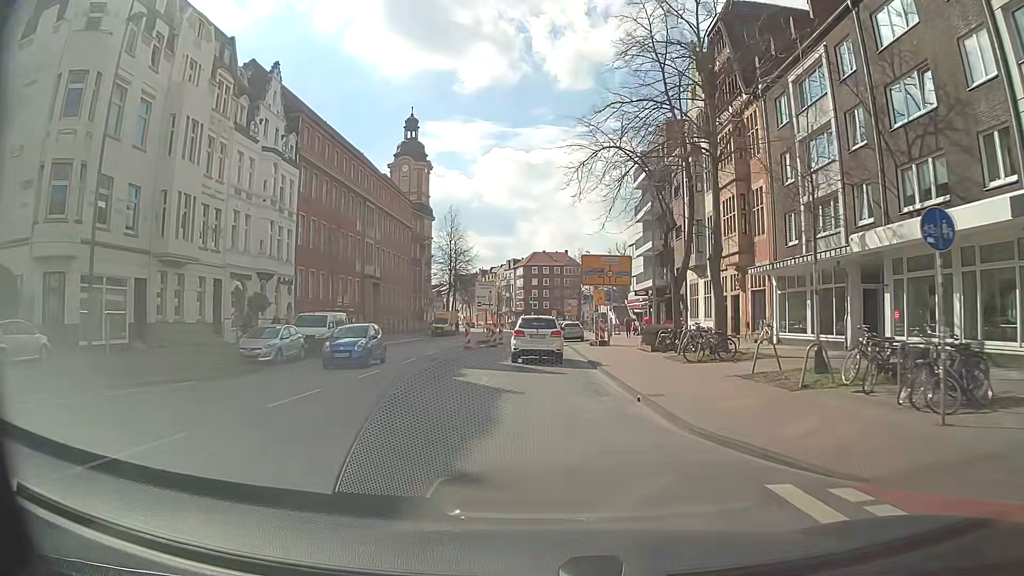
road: secondary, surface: asphalt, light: Day
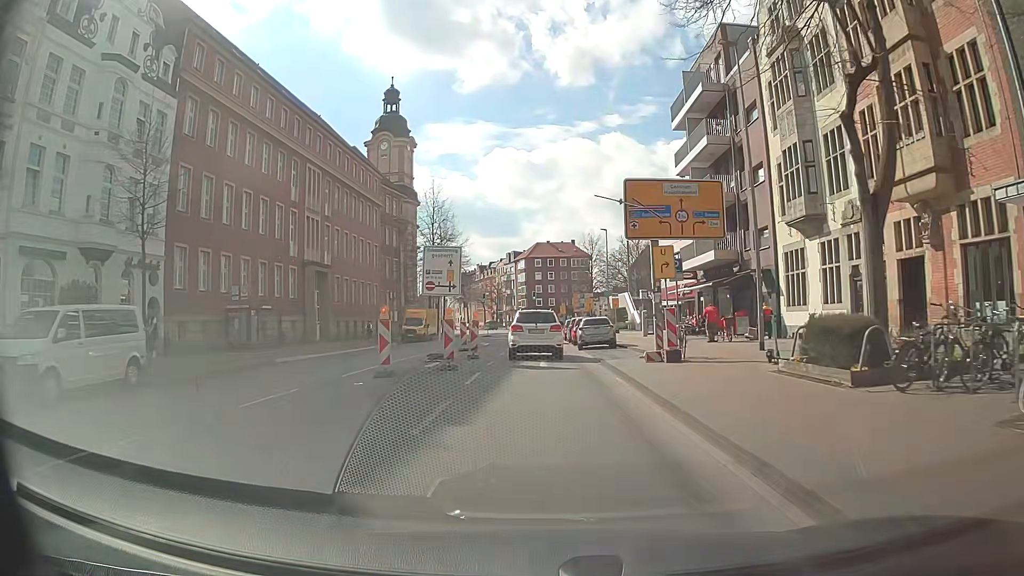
(0.0, +19.1) m; -1°
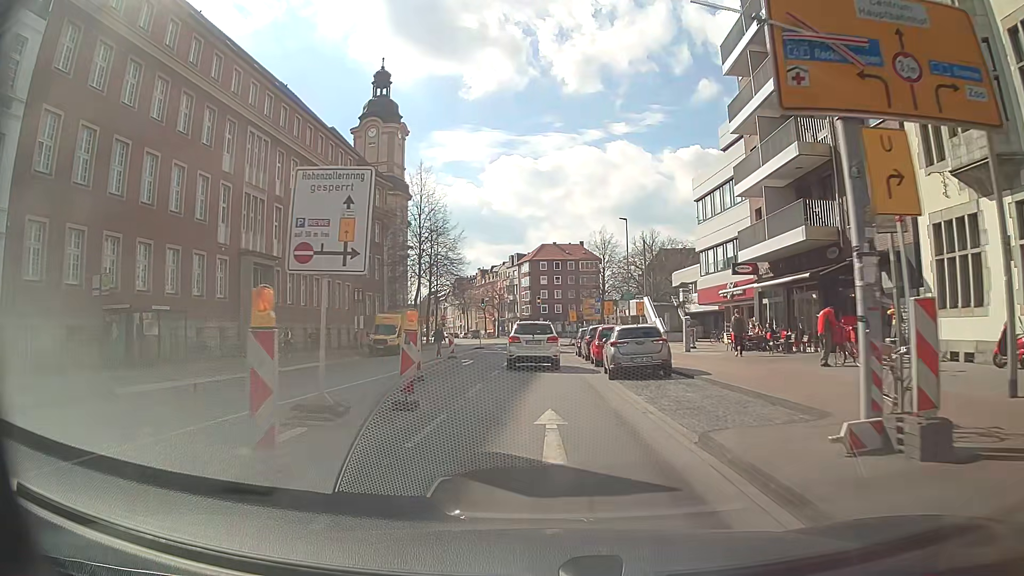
(0.0, +12.4) m; 0°
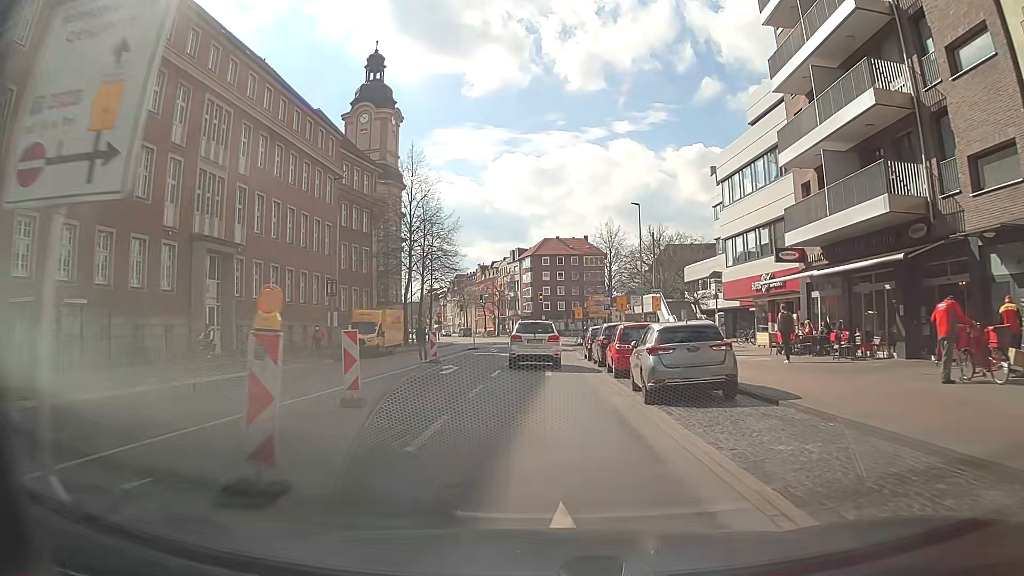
(0.0, +6.3) m; +1°
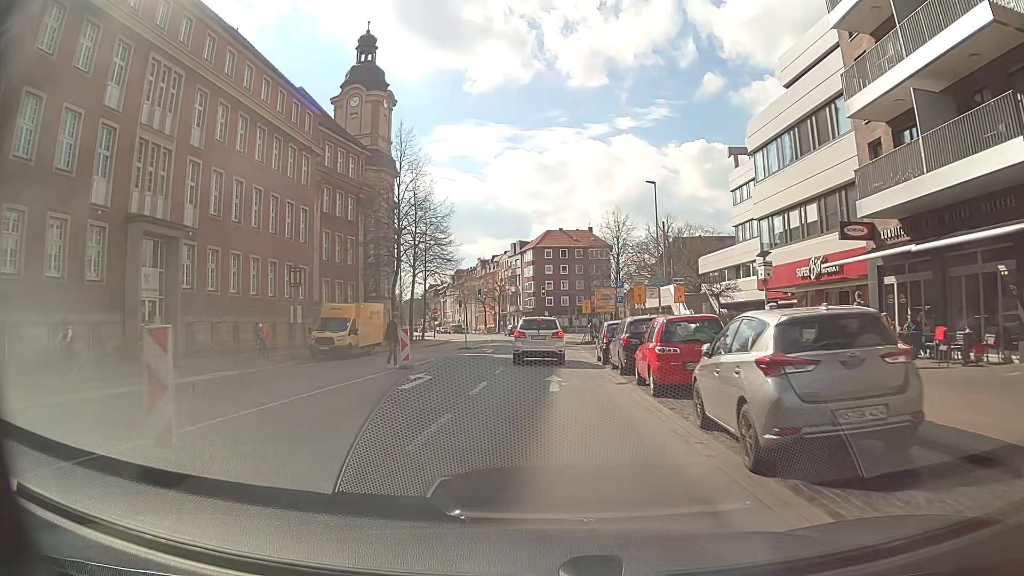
(-0.1, +6.3) m; -1°
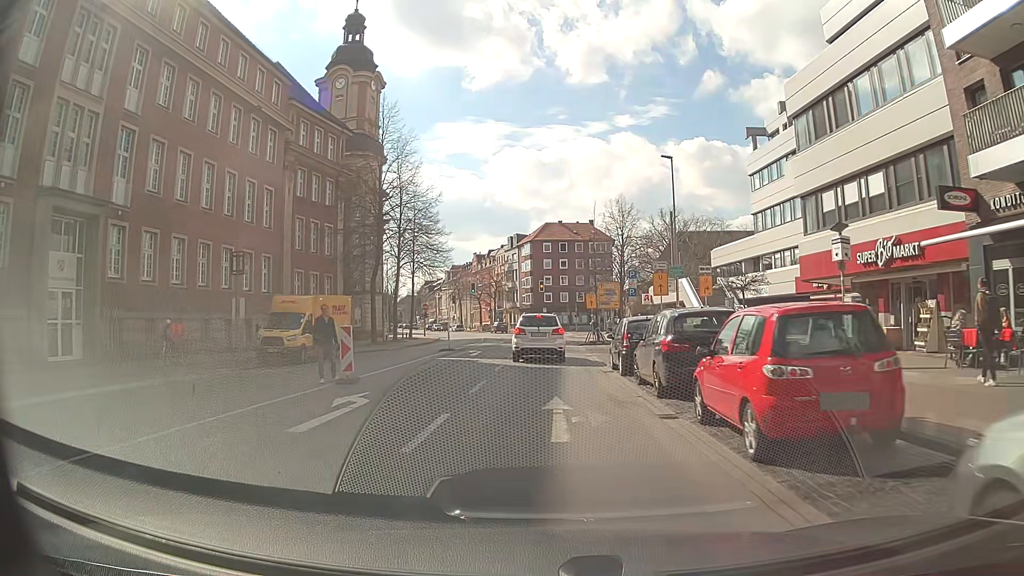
(0.0, +6.4) m; 0°
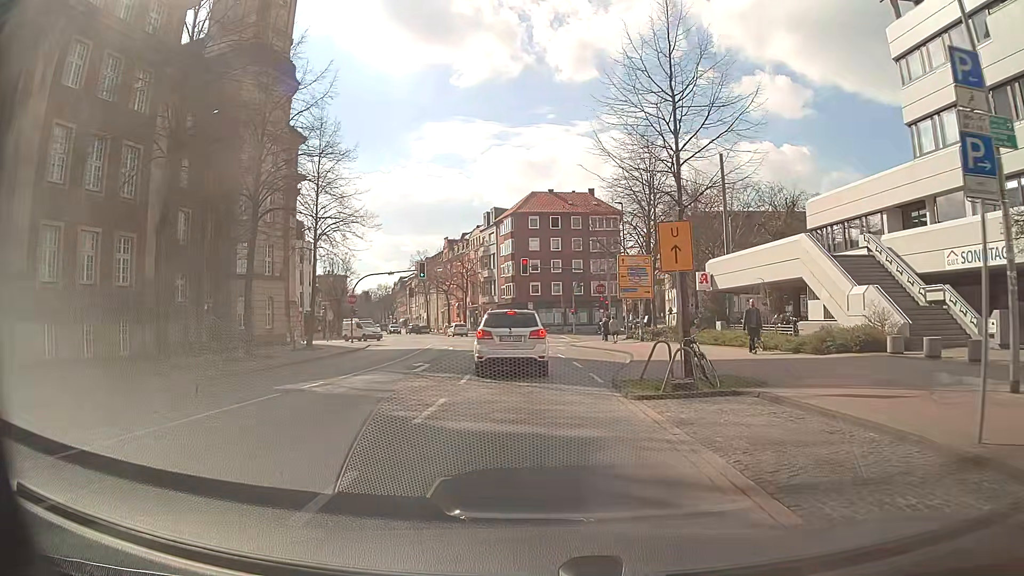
(+0.1, +28.3) m; 0°
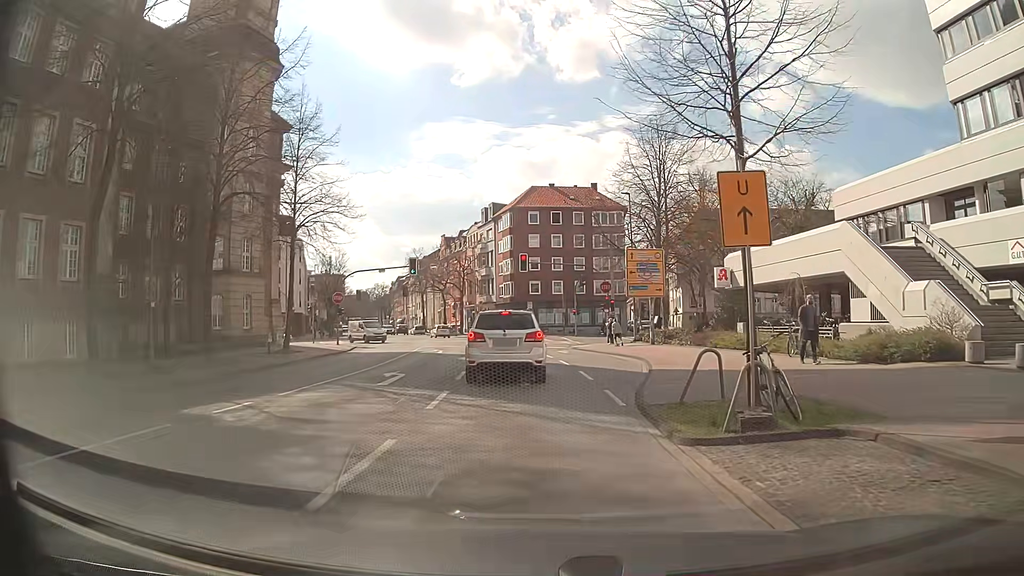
(0.0, +4.1) m; +1°
